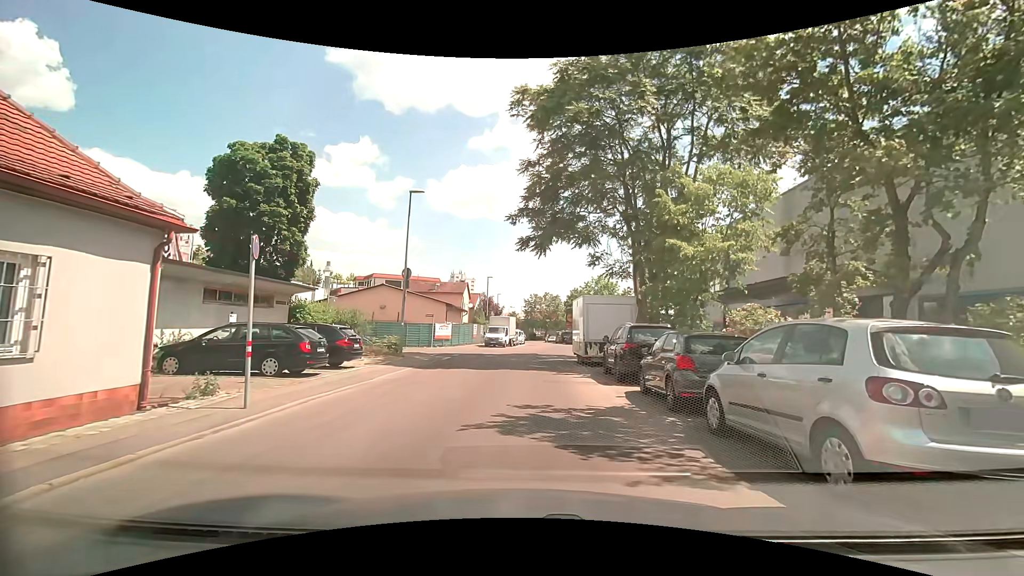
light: Day
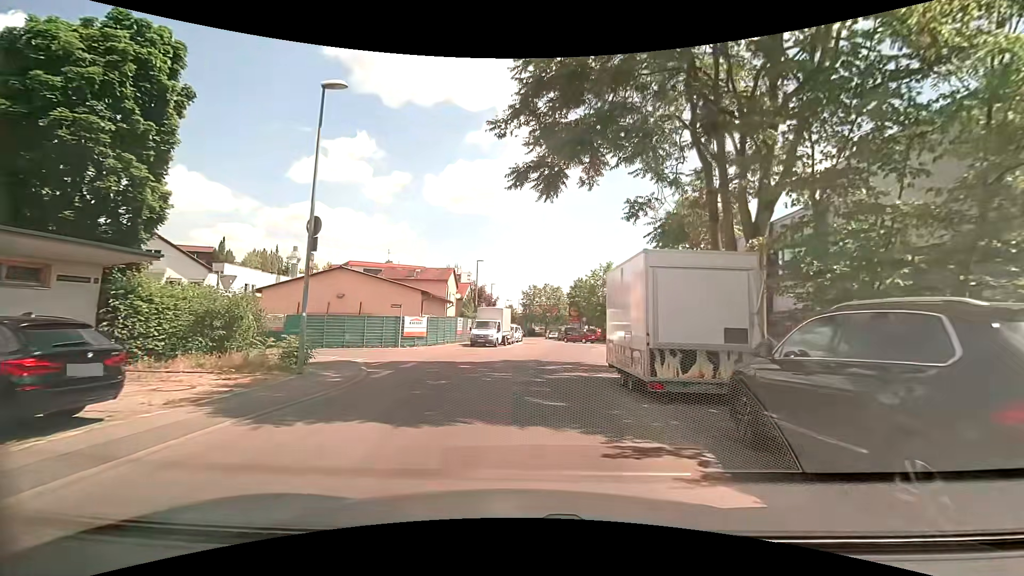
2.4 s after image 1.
(+0.6, +10.9) m; +2°
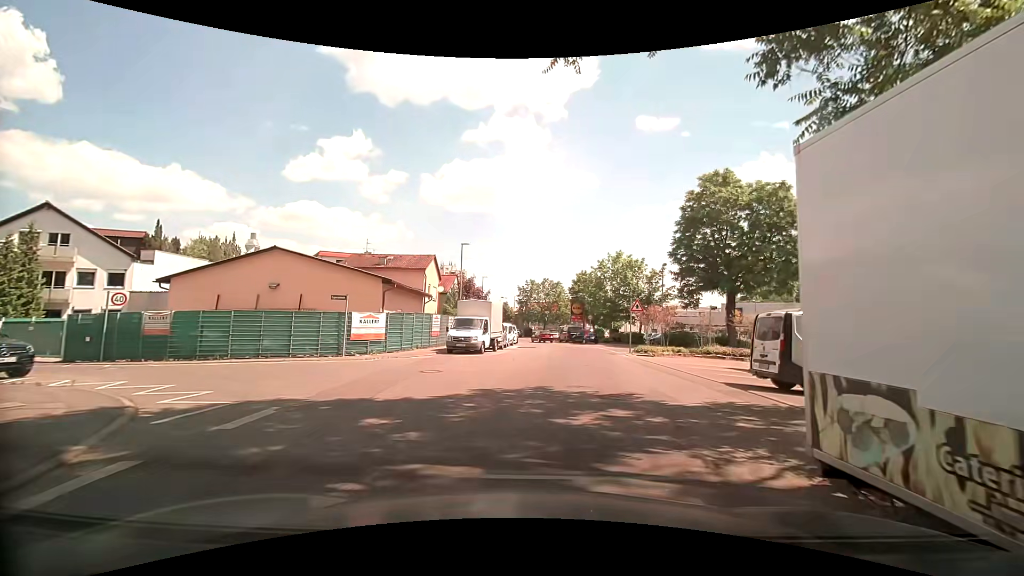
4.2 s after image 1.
(+0.1, +9.5) m; +1°
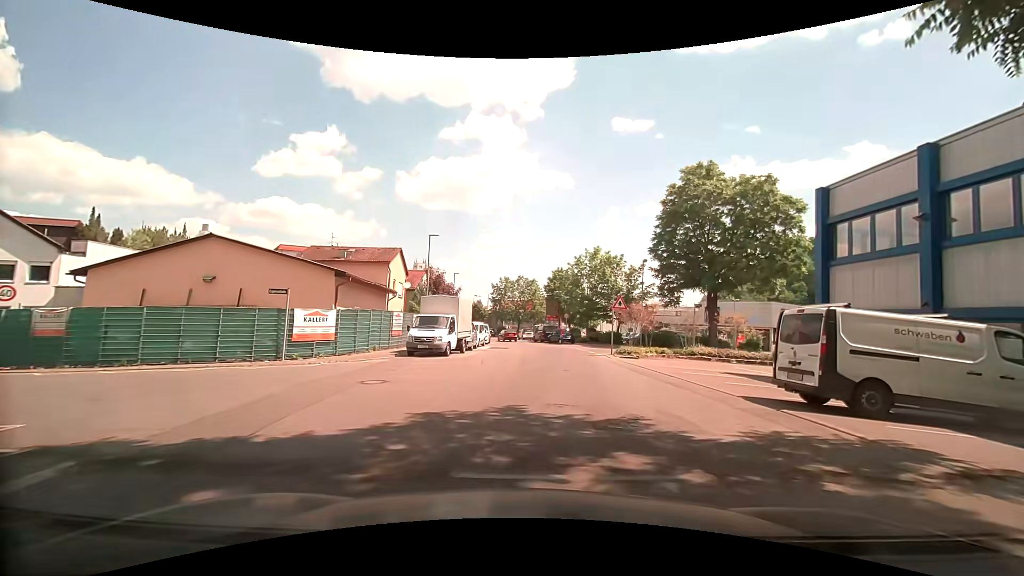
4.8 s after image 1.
(0.0, +3.0) m; +2°
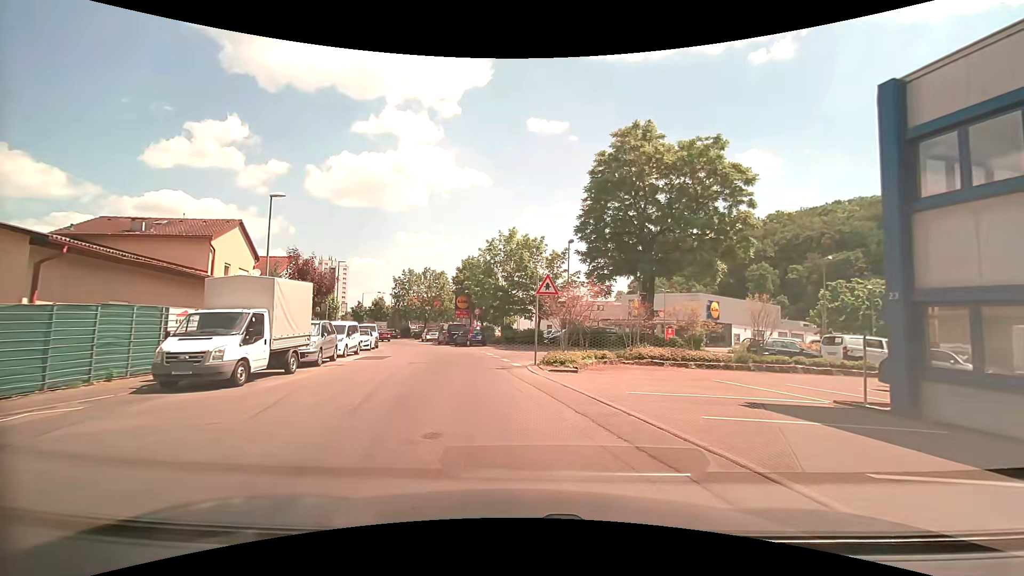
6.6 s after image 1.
(+1.2, +10.1) m; +11°
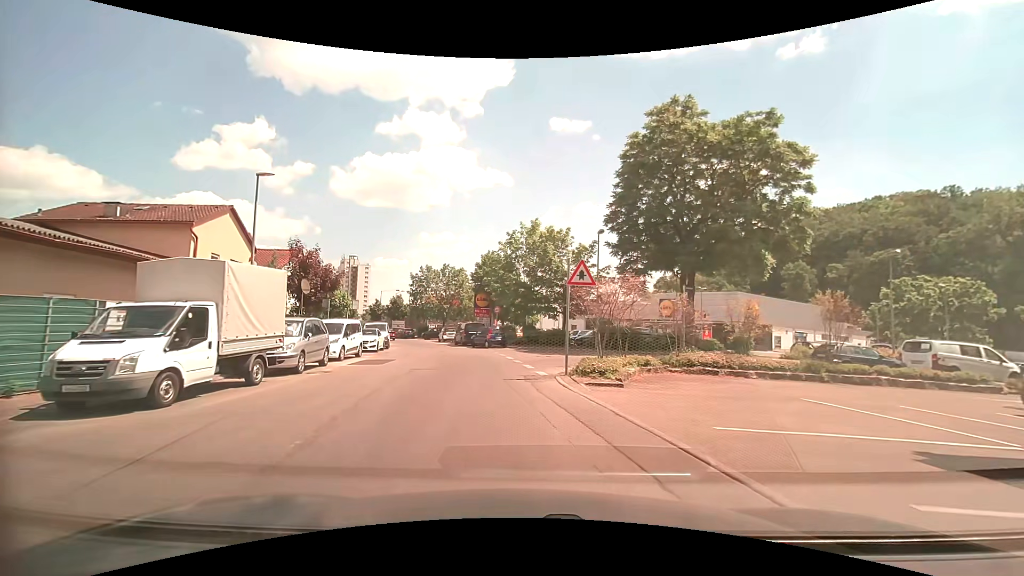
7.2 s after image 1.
(-0.1, +3.7) m; -2°
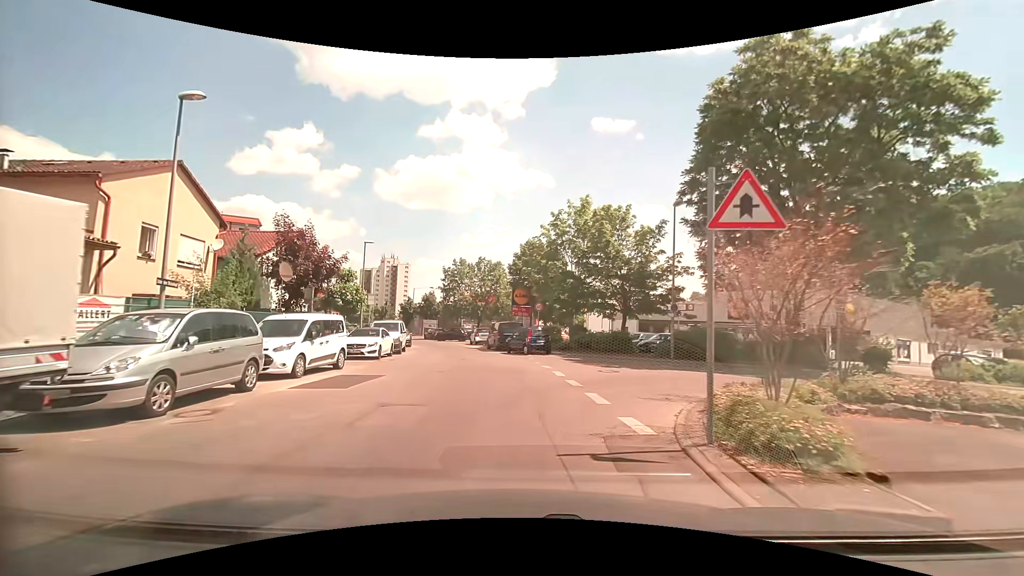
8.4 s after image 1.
(-0.5, +8.0) m; -6°
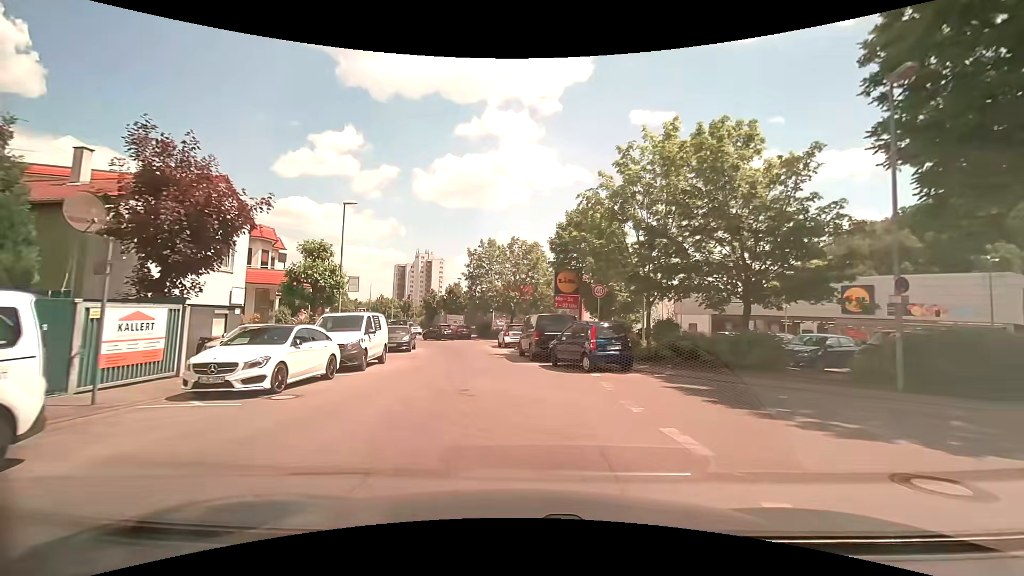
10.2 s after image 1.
(-0.5, +12.4) m; -4°
